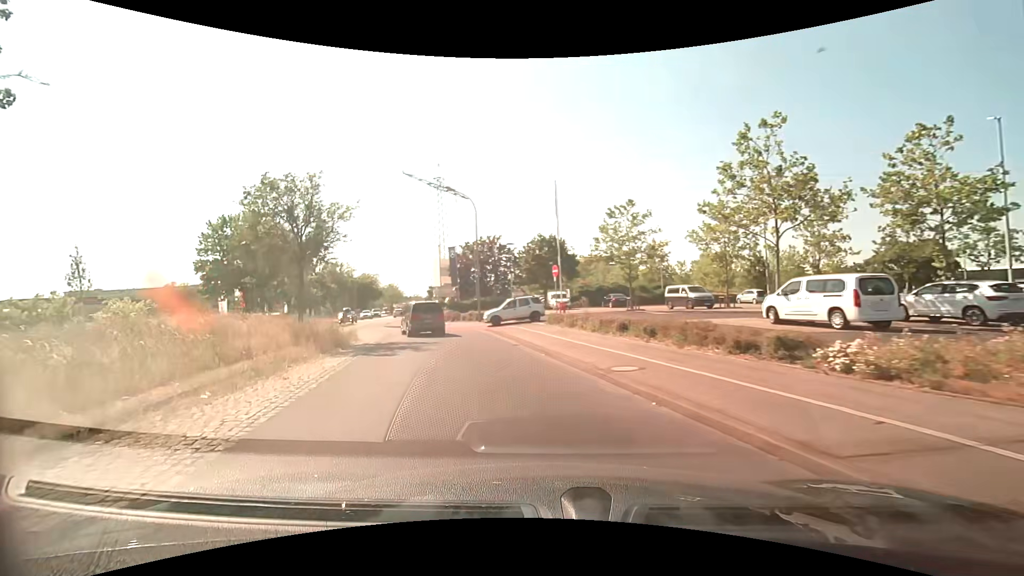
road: tertiary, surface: asphalt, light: Day
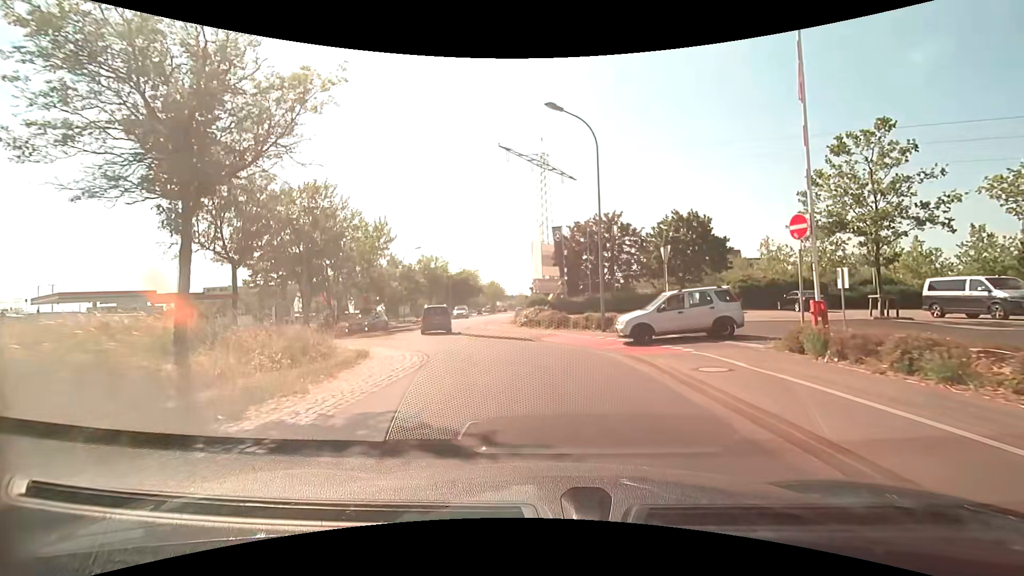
(-2.1, +14.1) m; -12°
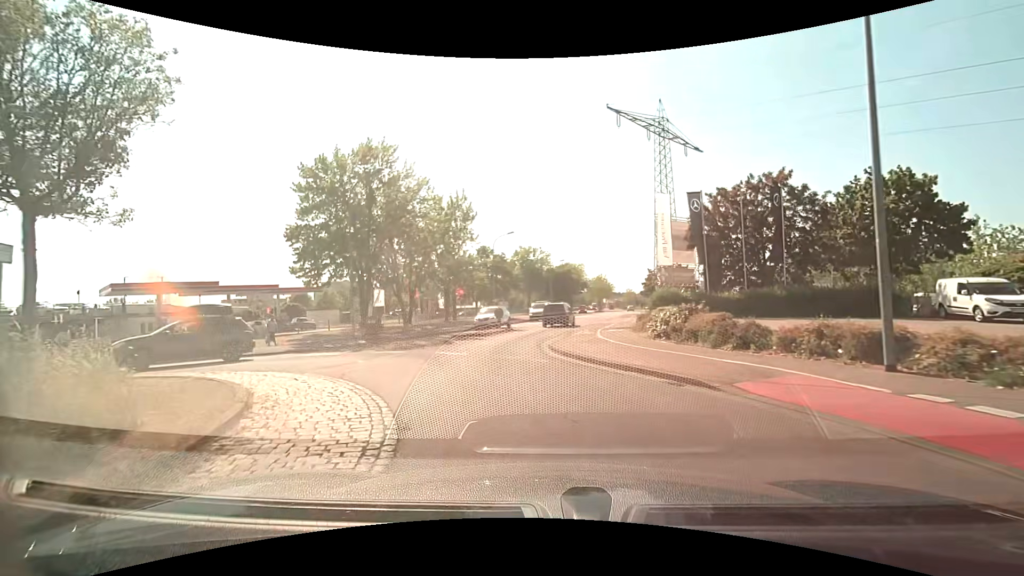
(-1.0, +10.9) m; -13°
(-1, +10) (-1, +20) (0, +30) (+3, +40) (+5, +49) (+7, +59) (+9, +69) (+12, +79) (+14, +88) (+17, +98) m
